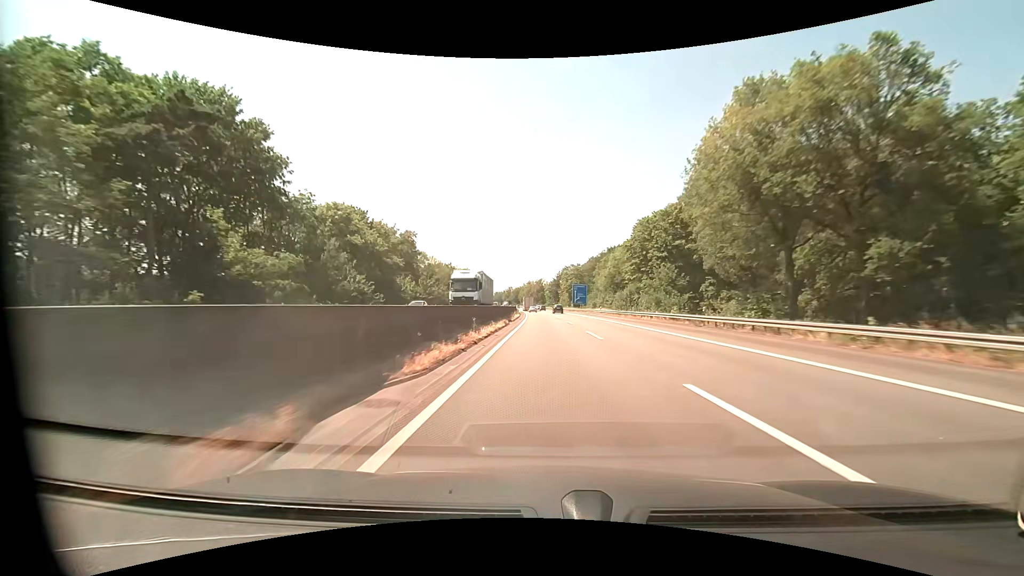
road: motorway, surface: asphalt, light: Day
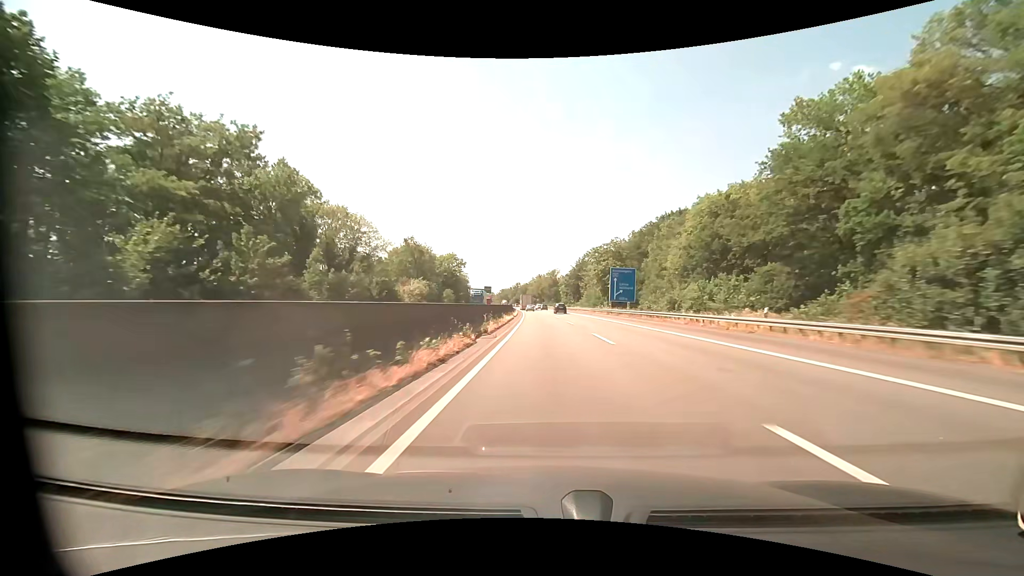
(-0.8, +56.5) m; -1°
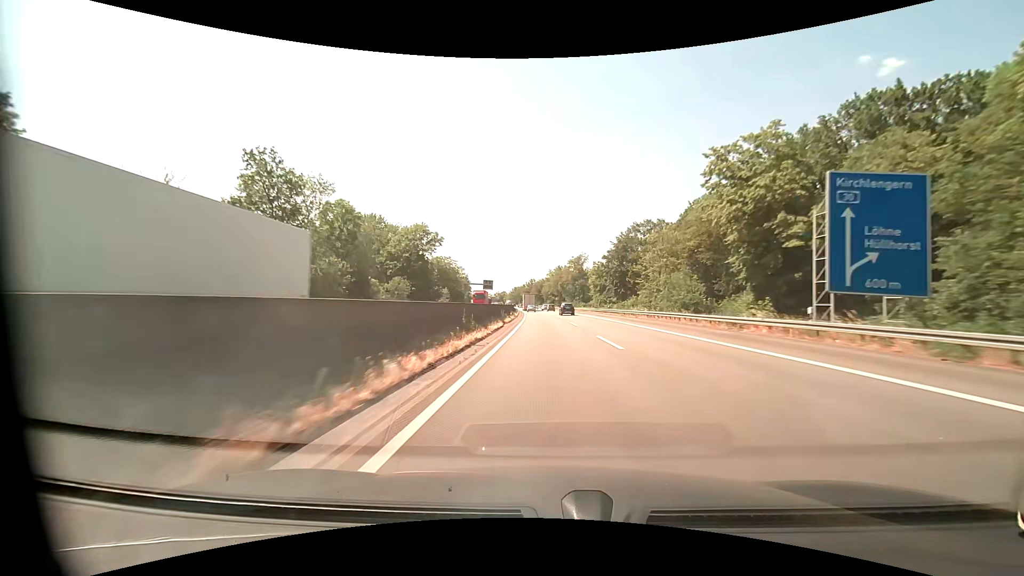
(-0.9, +55.6) m; -2°
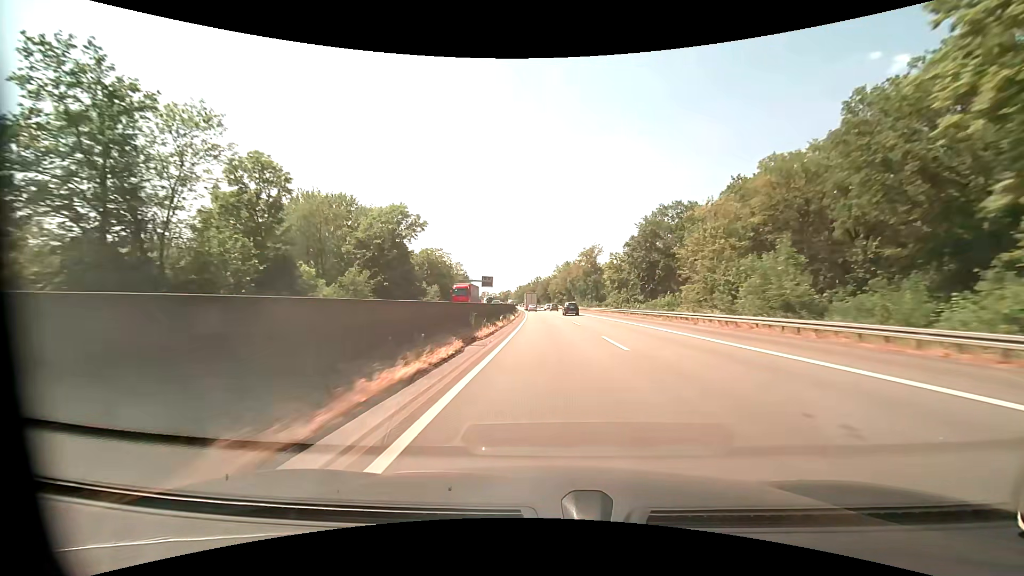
(-0.1, +18.3) m; -1°
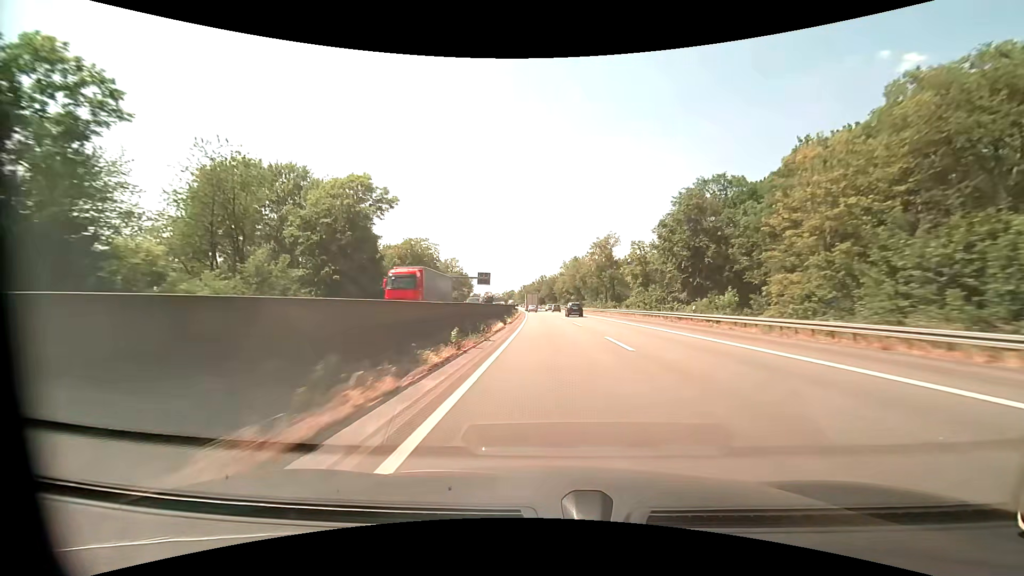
(-0.1, +18.2) m; -1°
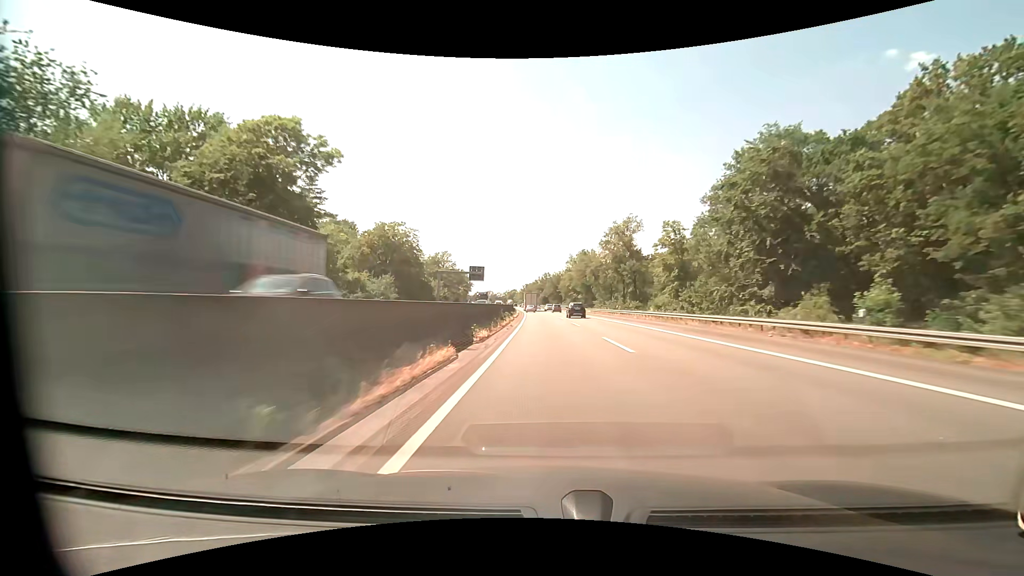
(-0.1, +18.0) m; 0°
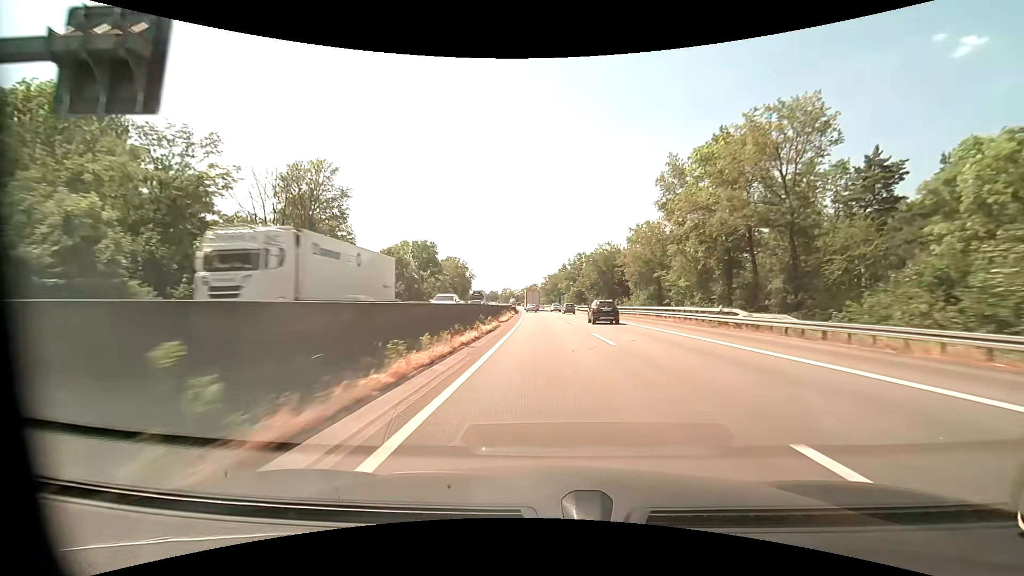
(-1.9, +86.9) m; -3°
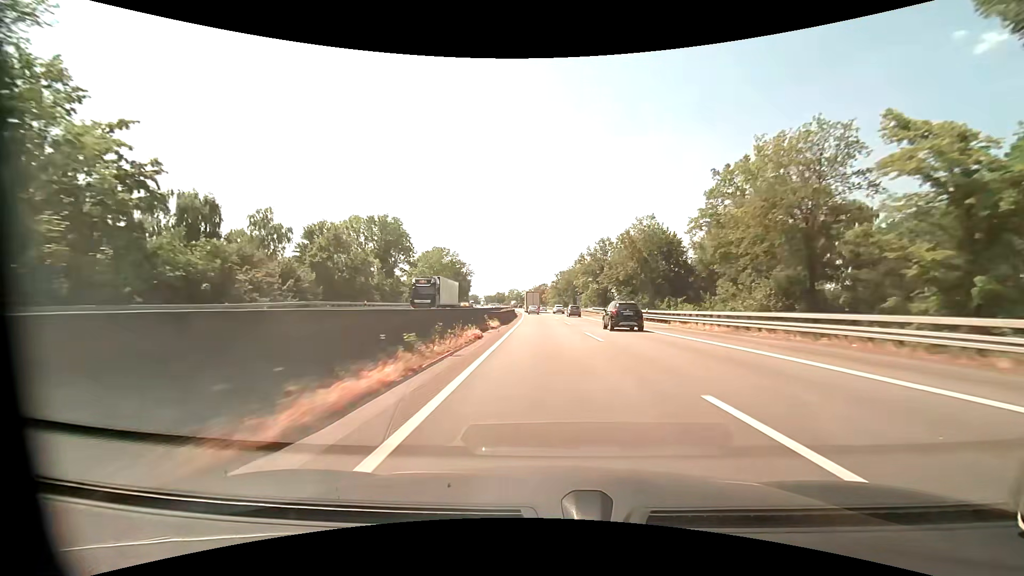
(-0.3, +33.2) m; -1°
(0, +10) (0, +20) (0, +30) (0, +40) (-1, +50) (-1, +60) (-1, +70) (-2, +80) (-2, +90) (-3, +100) m
